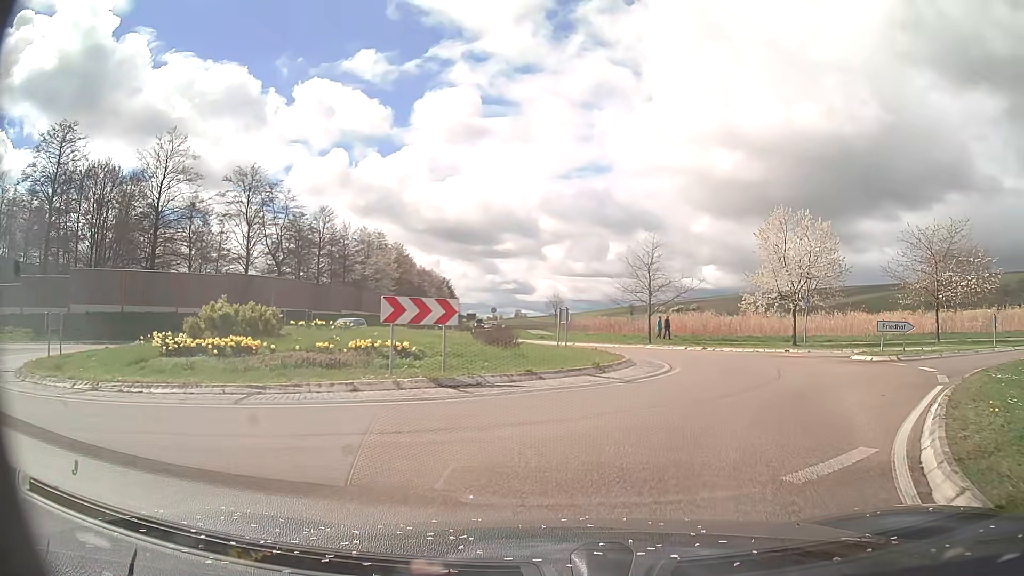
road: primary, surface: asphalt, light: Day
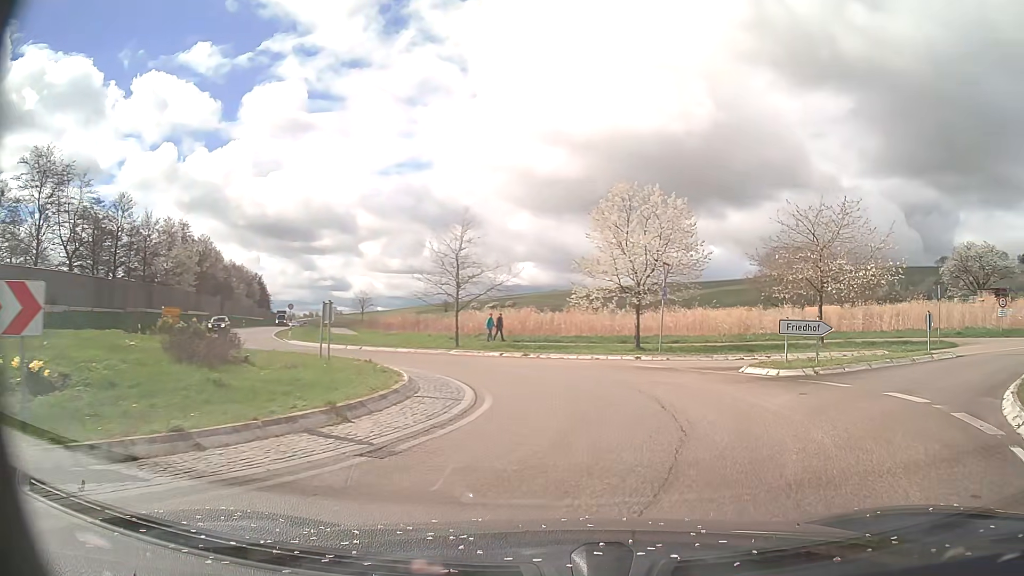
(+0.9, +7.4) m; +15°
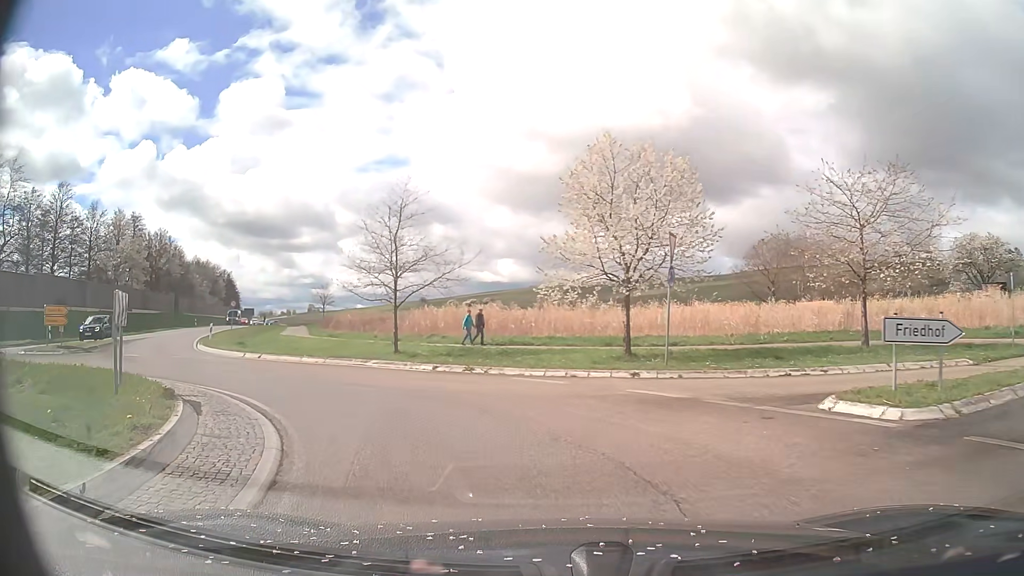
(+0.6, +7.7) m; +2°
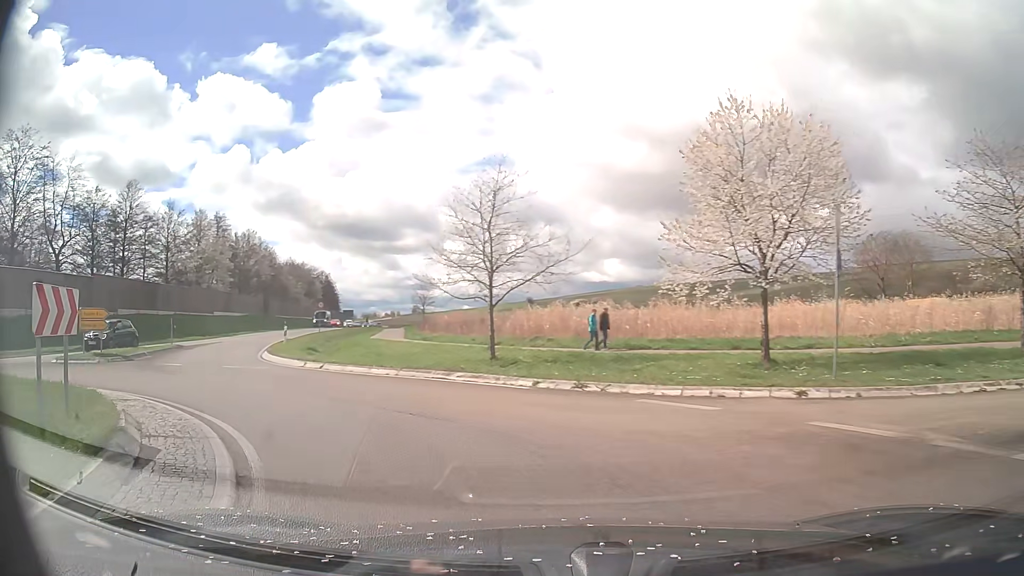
(-0.2, +4.0) m; -7°
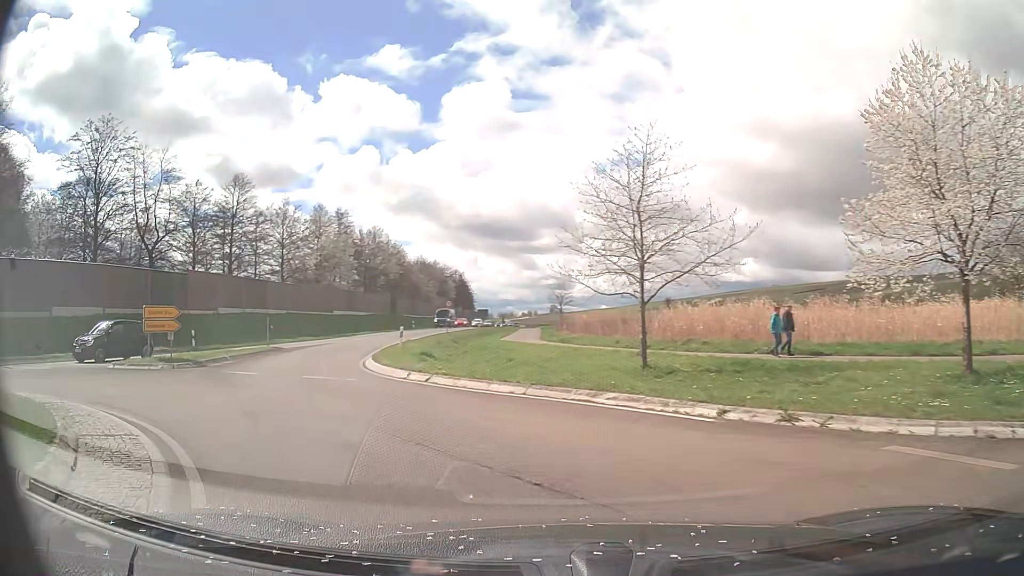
(-0.4, +4.1) m; -12°
